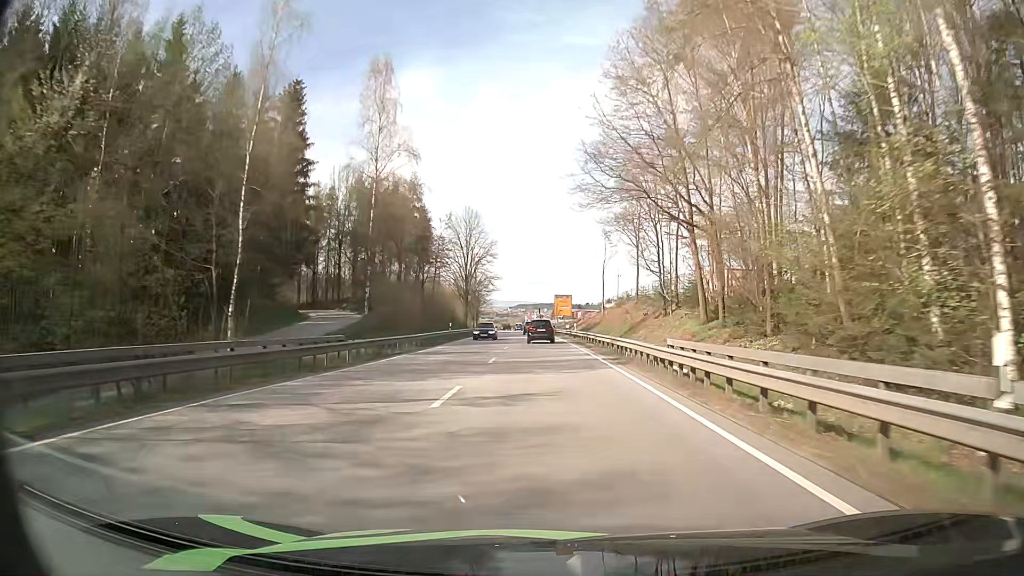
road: primary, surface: asphalt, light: Day
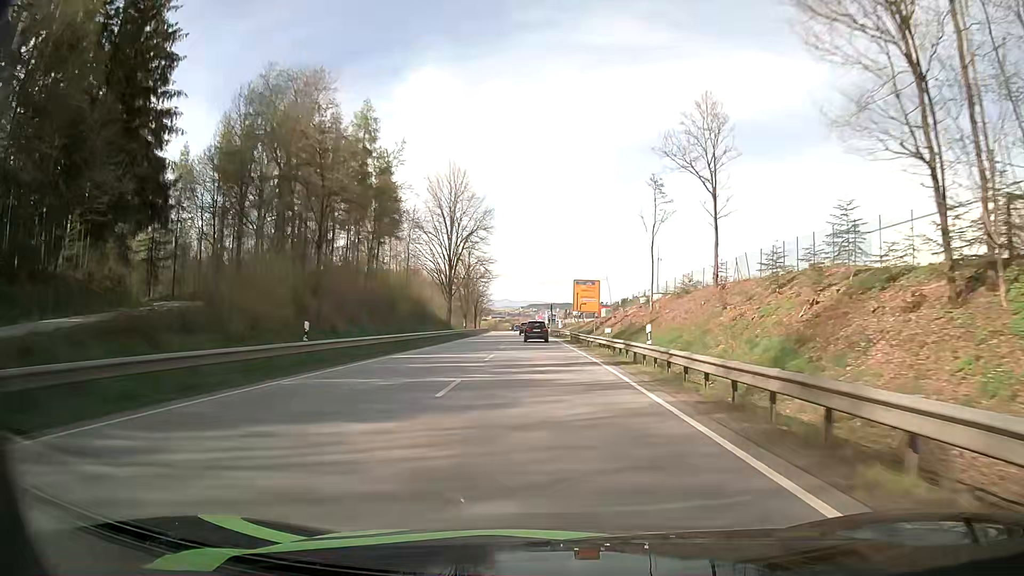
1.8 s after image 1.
(-0.2, +34.9) m; -1°
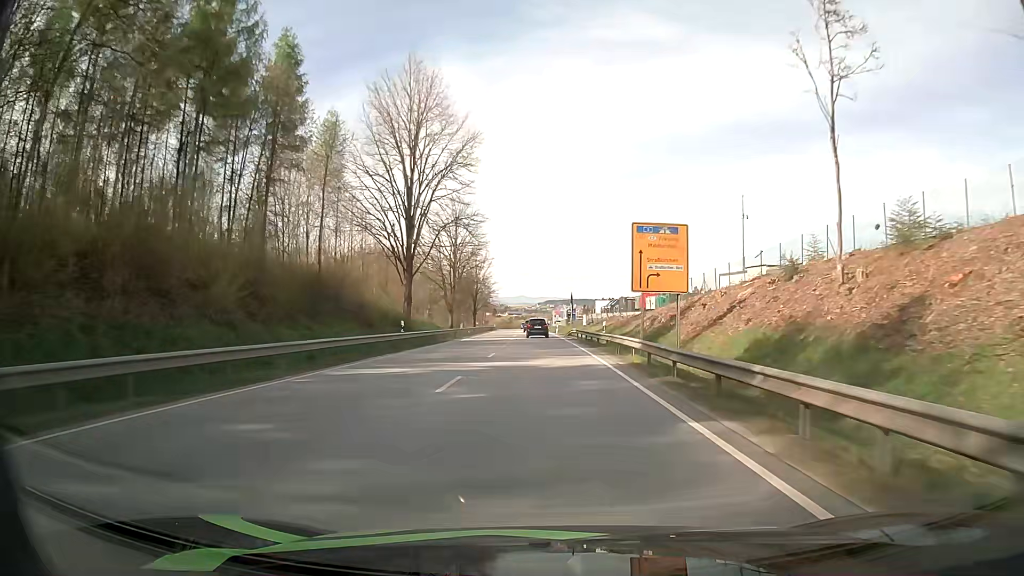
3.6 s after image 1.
(-0.6, +36.2) m; -2°
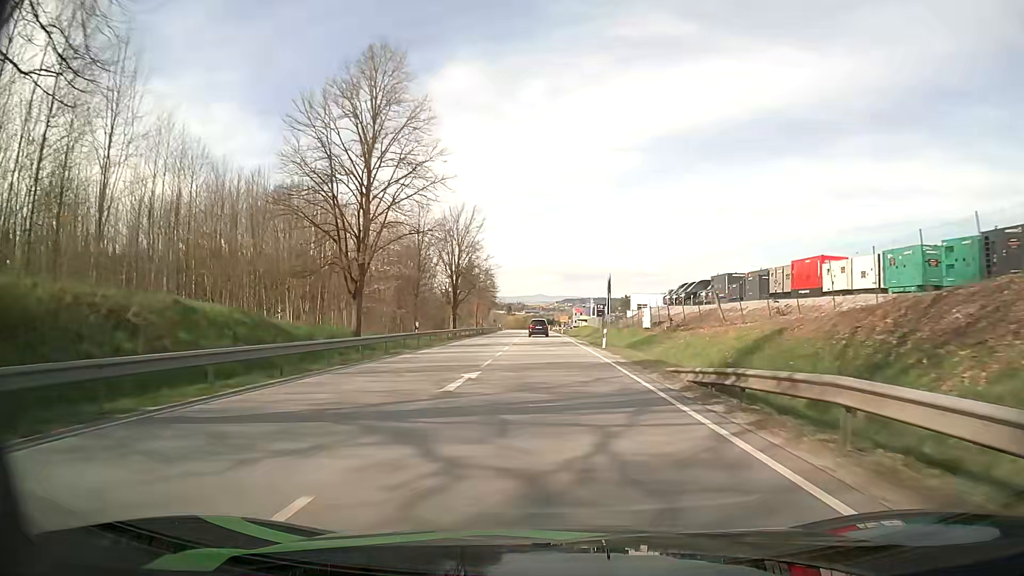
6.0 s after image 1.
(-0.8, +48.8) m; -1°
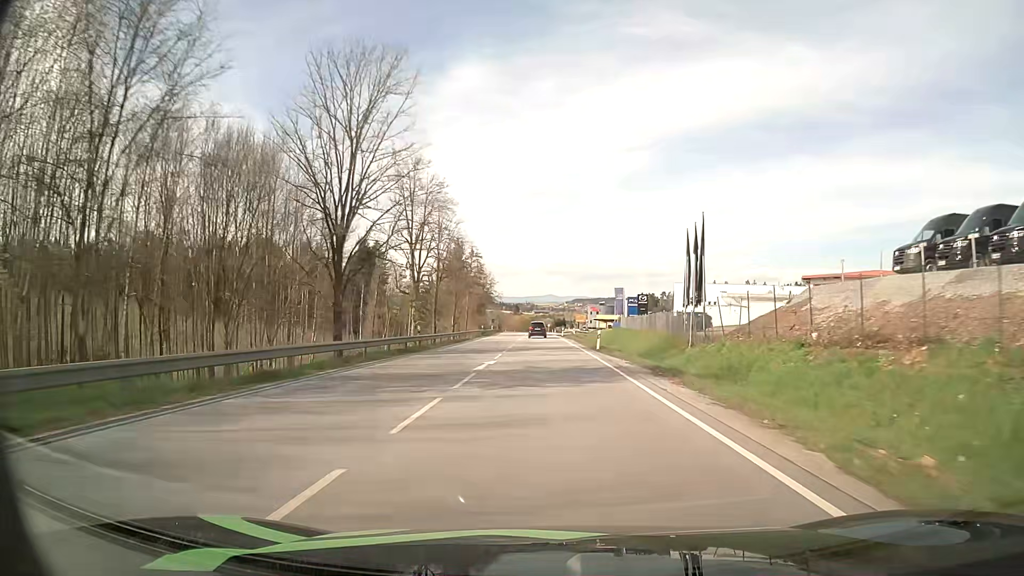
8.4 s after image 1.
(-0.5, +47.6) m; -1°
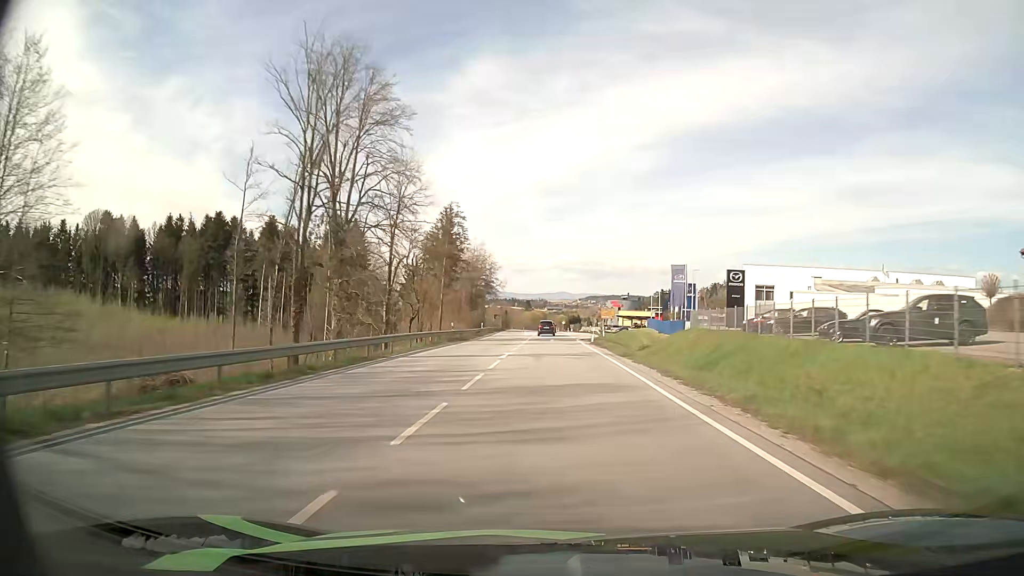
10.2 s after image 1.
(-0.4, +37.1) m; -1°
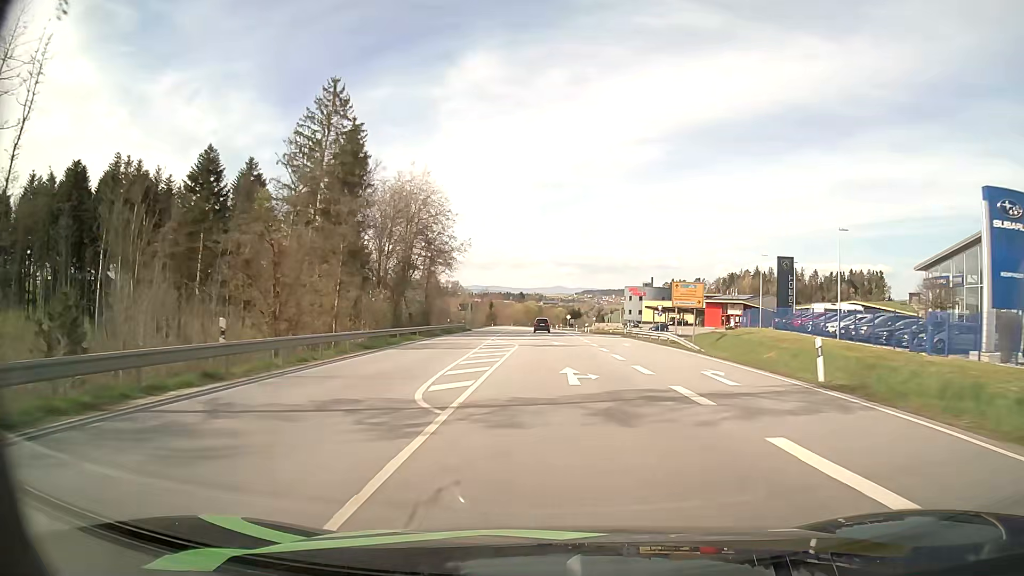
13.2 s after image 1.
(-0.1, +62.6) m; 0°
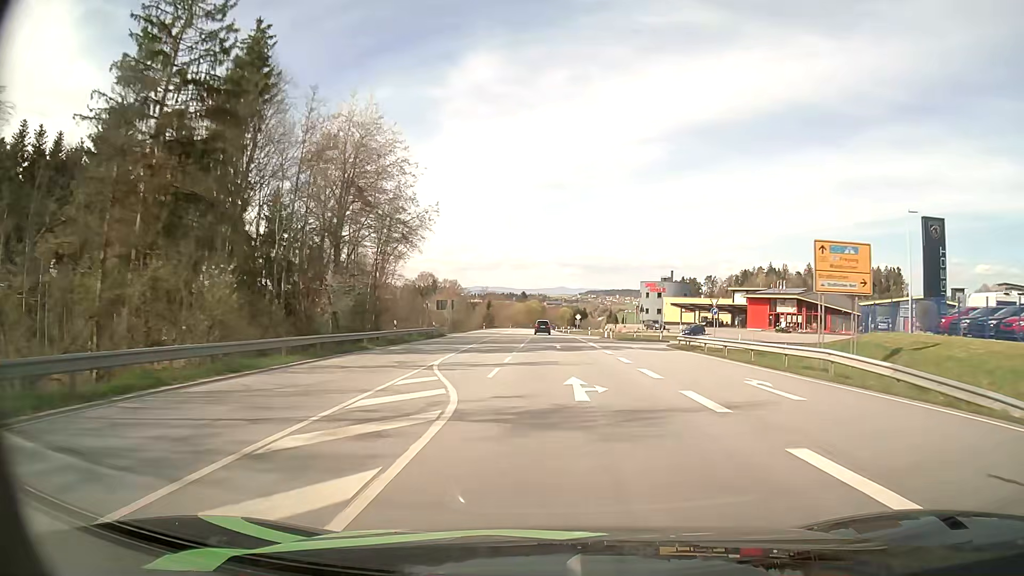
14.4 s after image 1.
(-0.1, +24.8) m; 0°
(0, +10) (0, +20) (0, +30) (0, +40) (0, +50) (0, +60) (0, +70) (-1, +80) (-1, +90) (-1, +100) m
